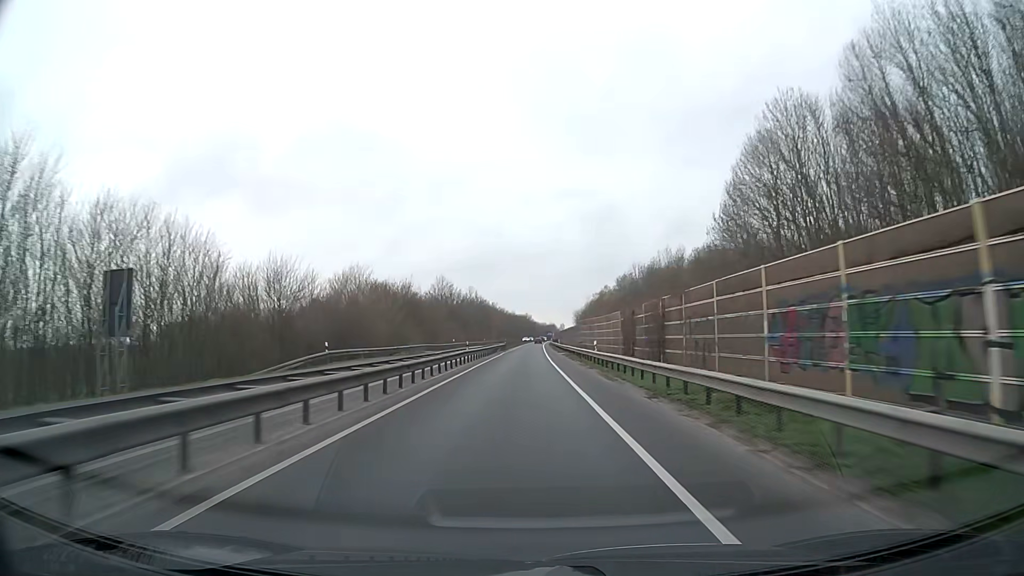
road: trunk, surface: asphalt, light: Day
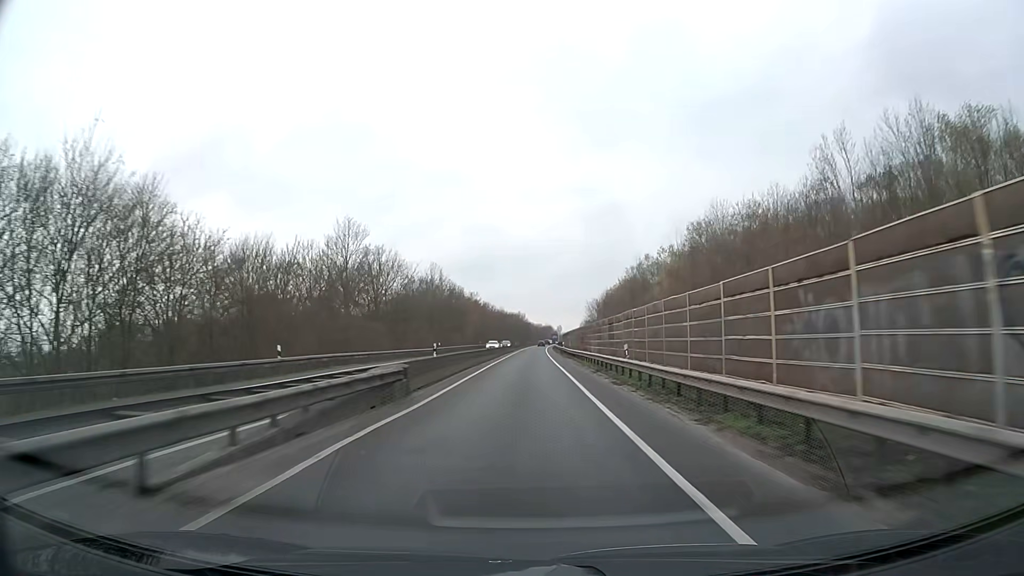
(+0.1, +63.2) m; +1°
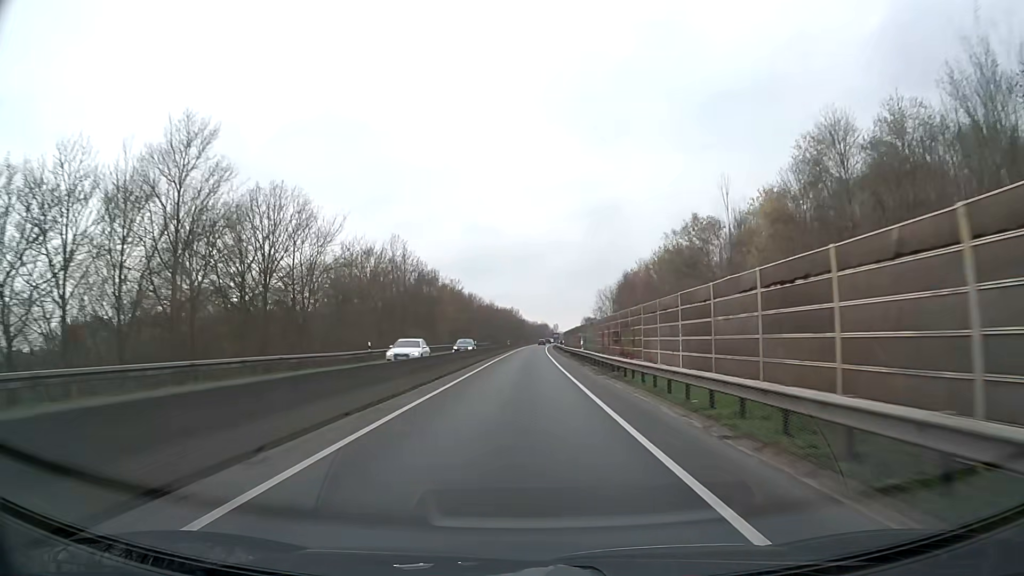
(-0.1, +31.6) m; 0°
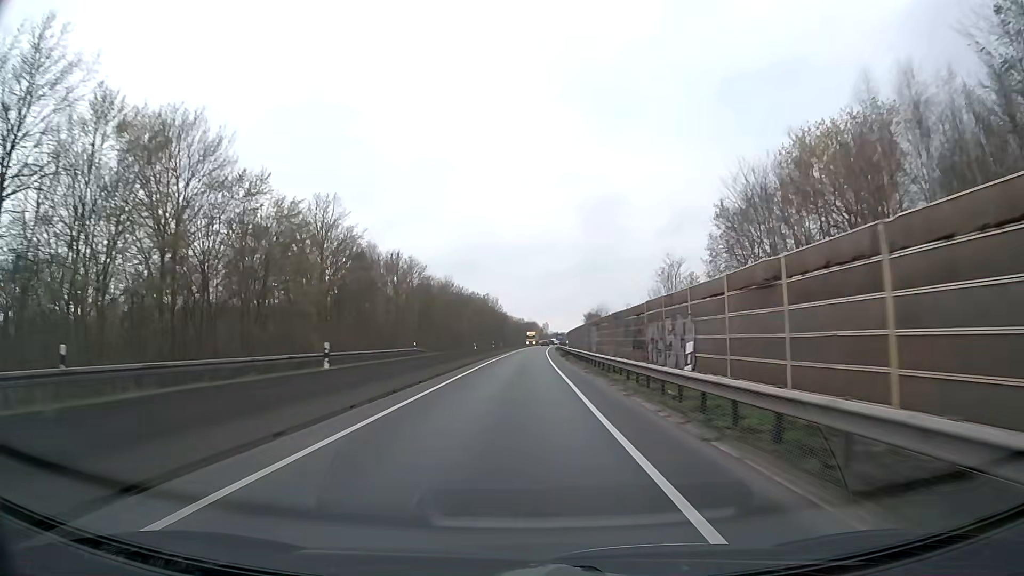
(+0.8, +78.9) m; +1°
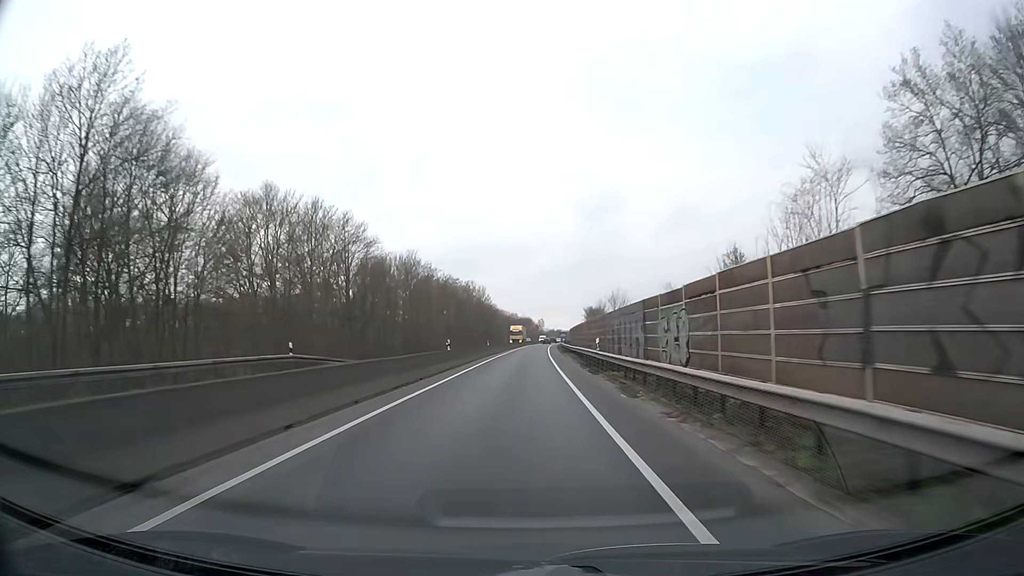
(+0.2, +31.6) m; +1°
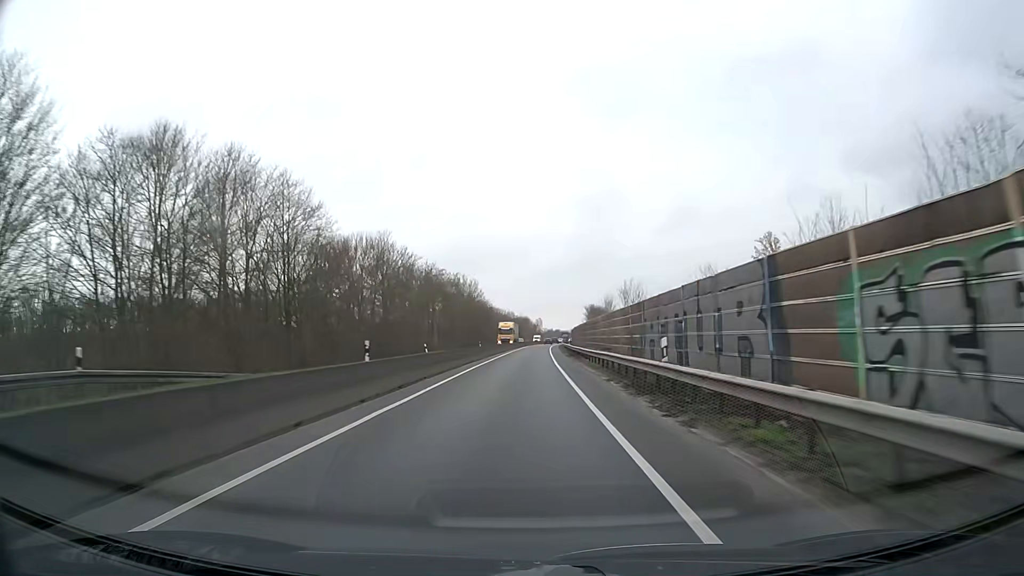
(0.0, +15.8) m; 0°
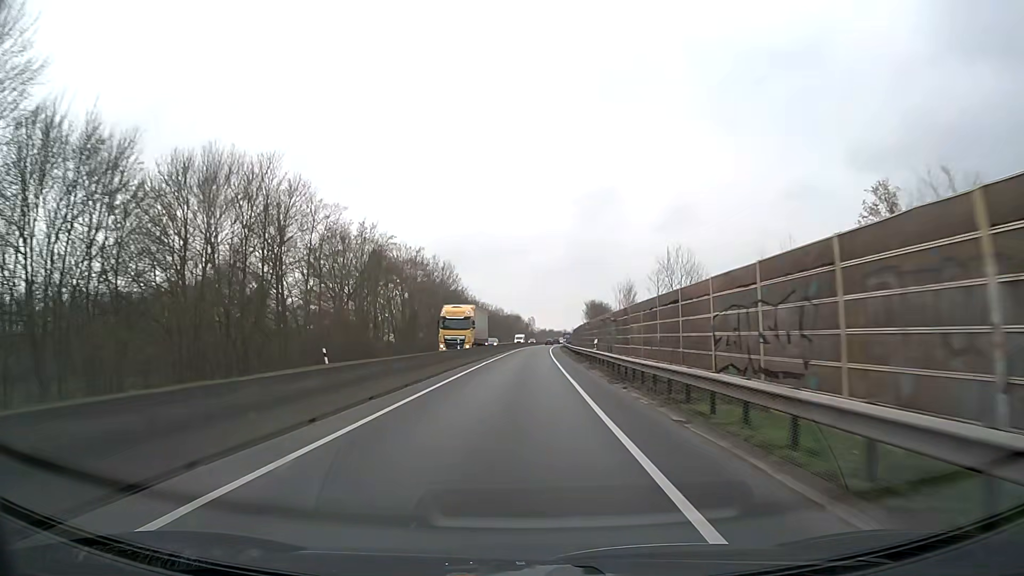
(+0.2, +31.6) m; +1°
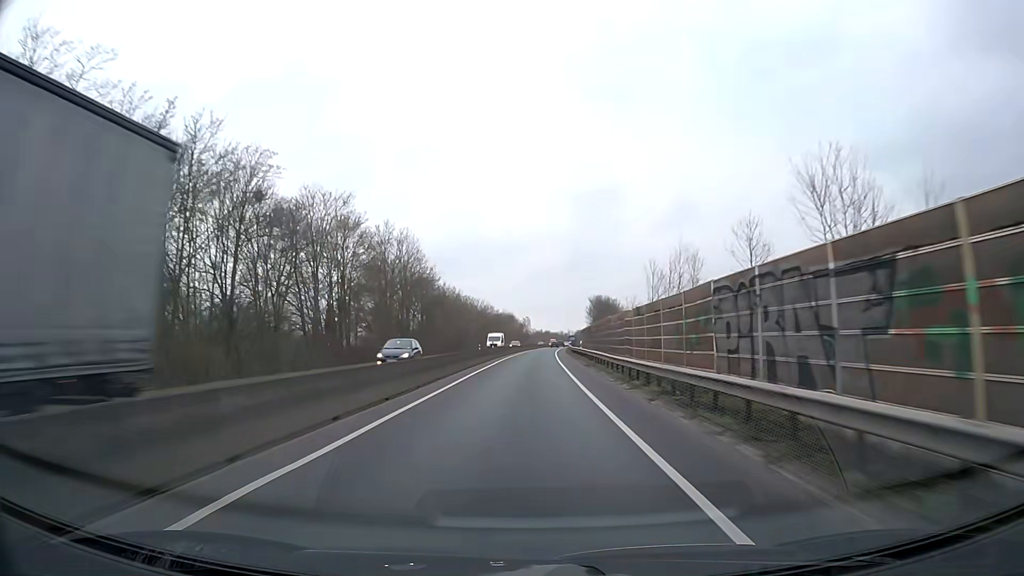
(+0.1, +31.6) m; 0°
(0, +10) (0, +20) (0, +30) (0, +40) (+1, +50) (+1, +60) (+1, +70) (+2, +80) (+2, +90) (+3, +100) m
